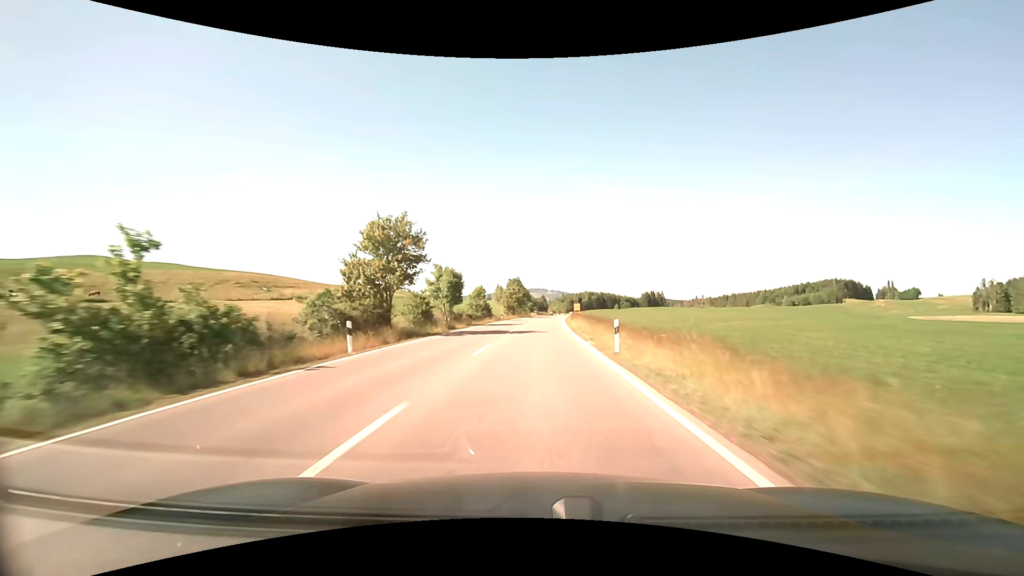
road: primary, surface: asphalt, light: Day
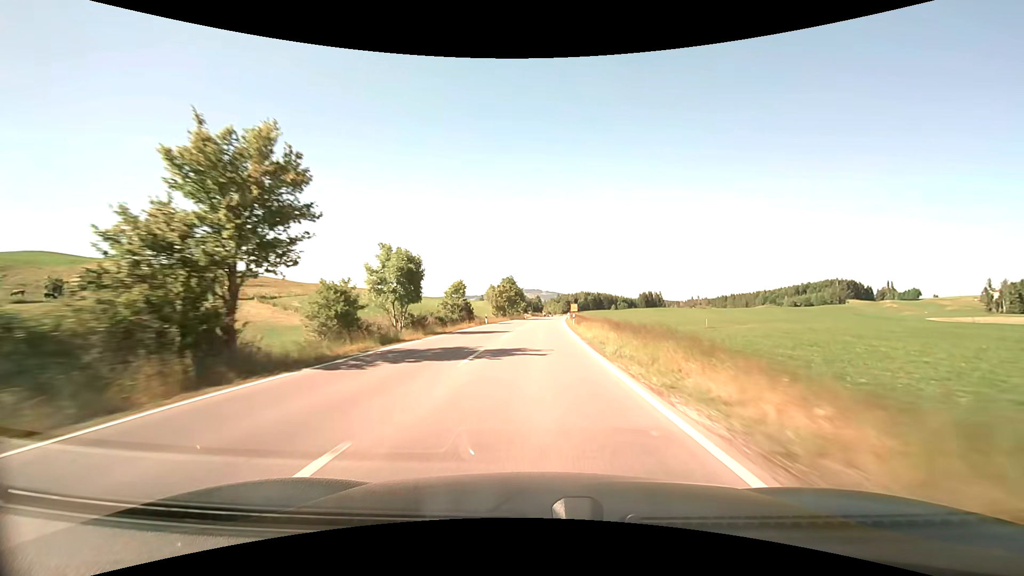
(+0.1, +14.2) m; +1°
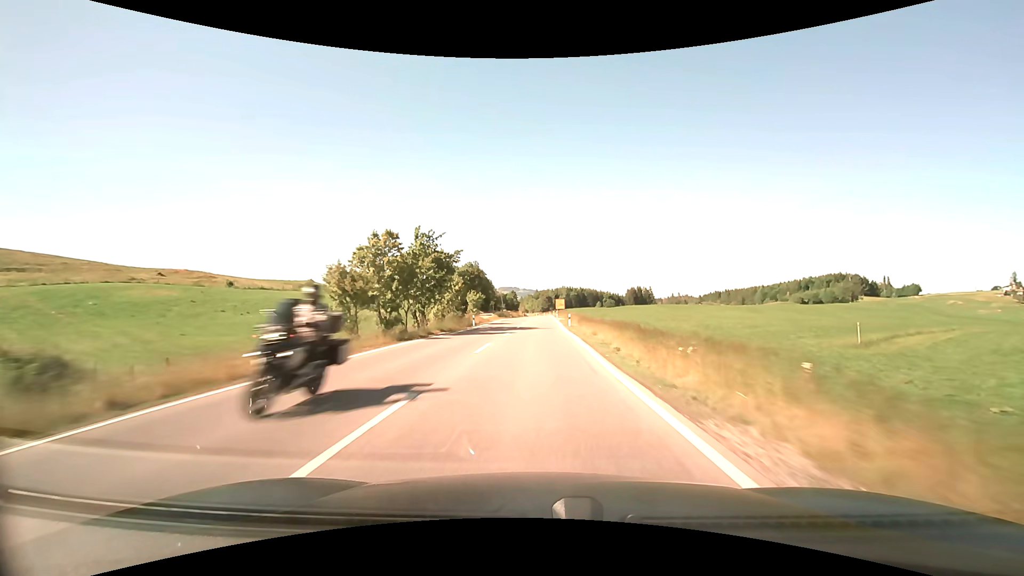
(+1.1, +57.1) m; +2°
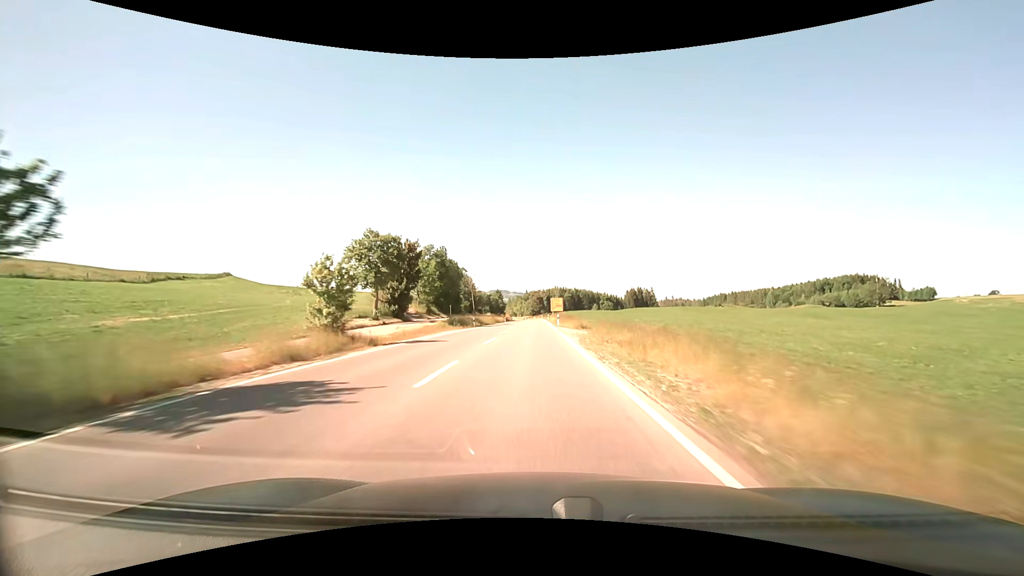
(+0.4, +43.2) m; +1°
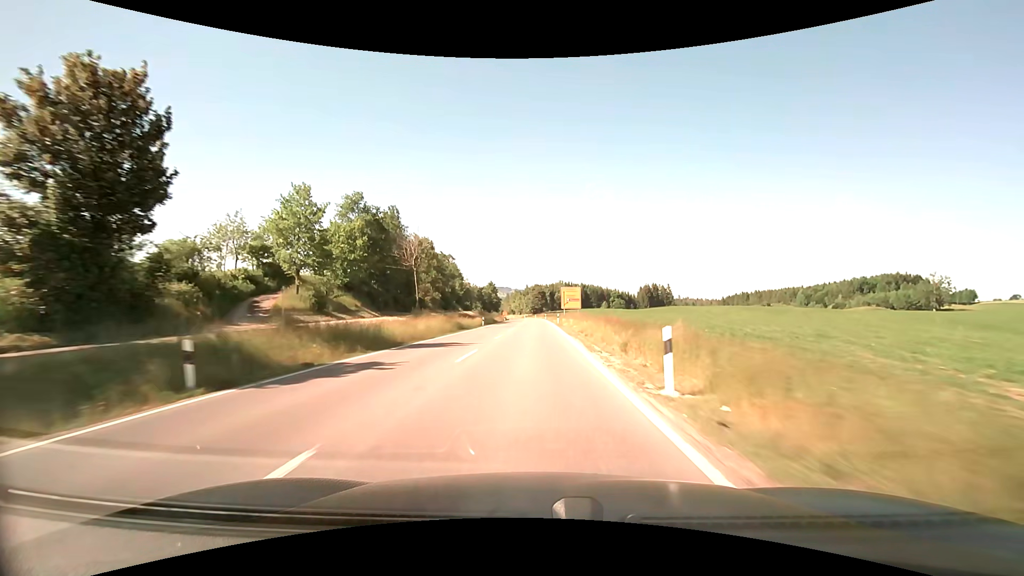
(0.0, +43.4) m; 0°
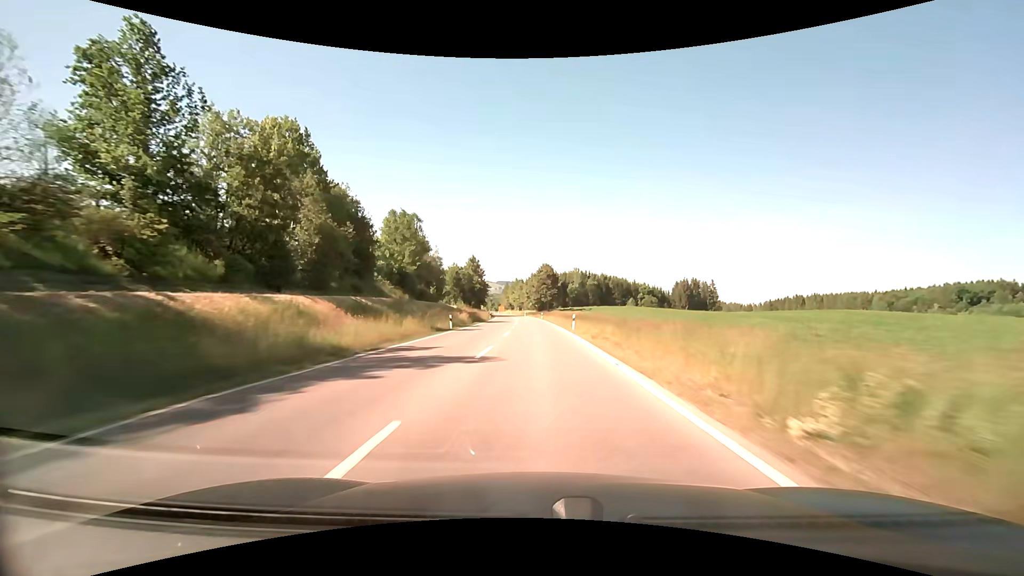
(-0.2, +72.4) m; -1°
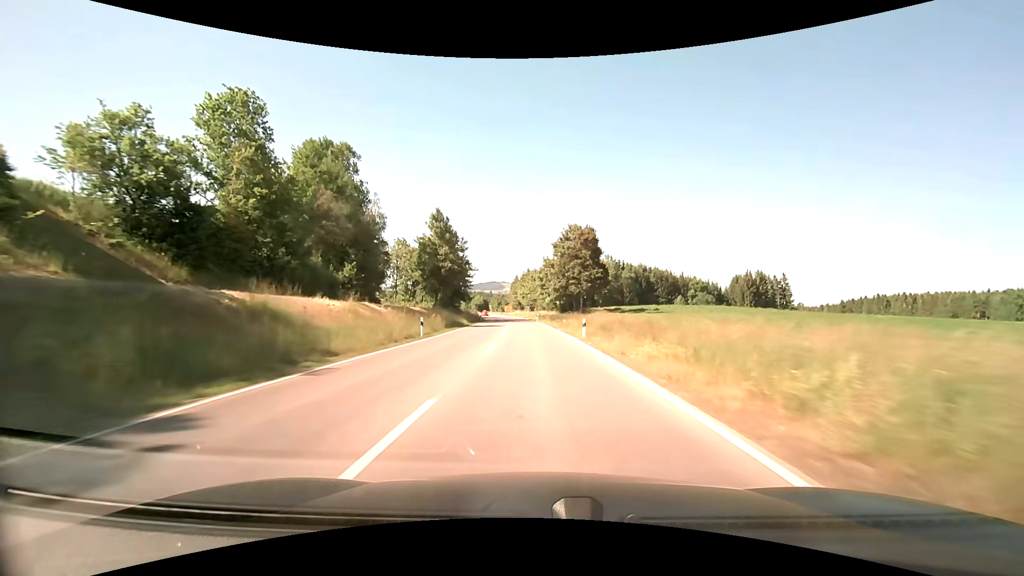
(-0.5, +58.0) m; -1°
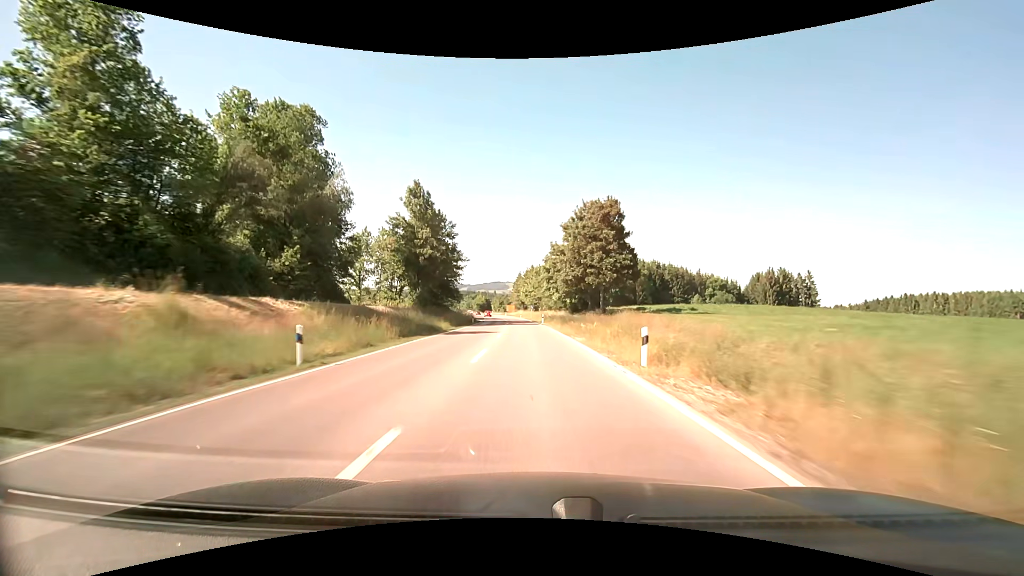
(-0.1, +14.6) m; 0°
(0, +10) (0, +20) (0, +30) (-1, +40) (-1, +50) (-2, +60) (-3, +70) (-4, +80) (-5, +90) (-6, +100) m
